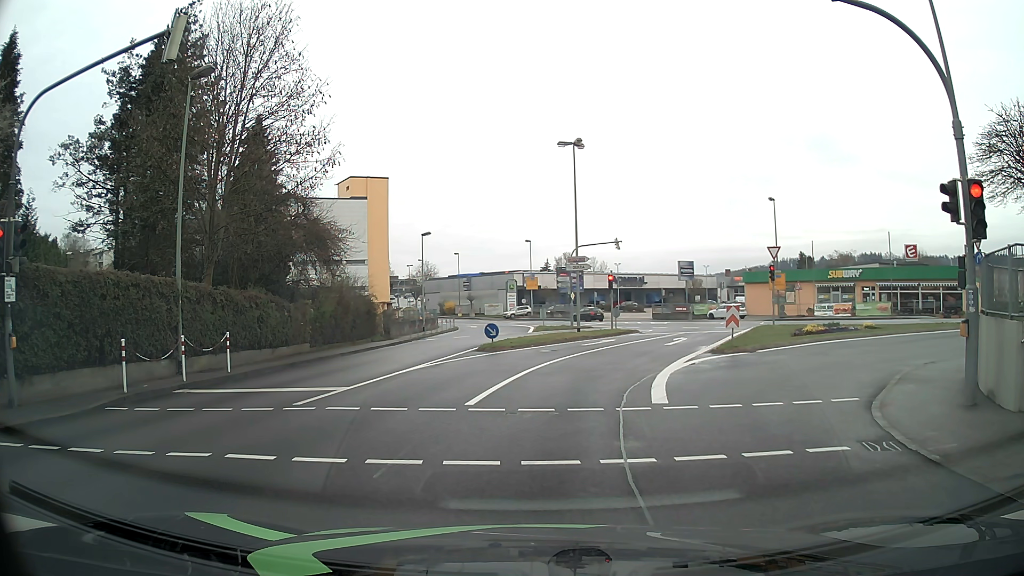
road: tertiary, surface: asphalt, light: Day
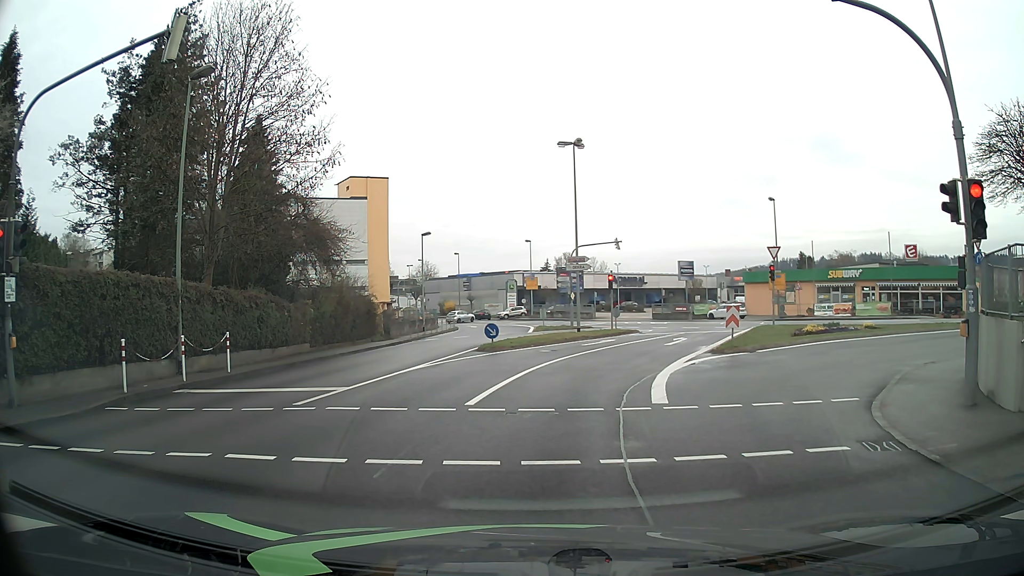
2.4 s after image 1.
(0.0, 0.0) m; 0°
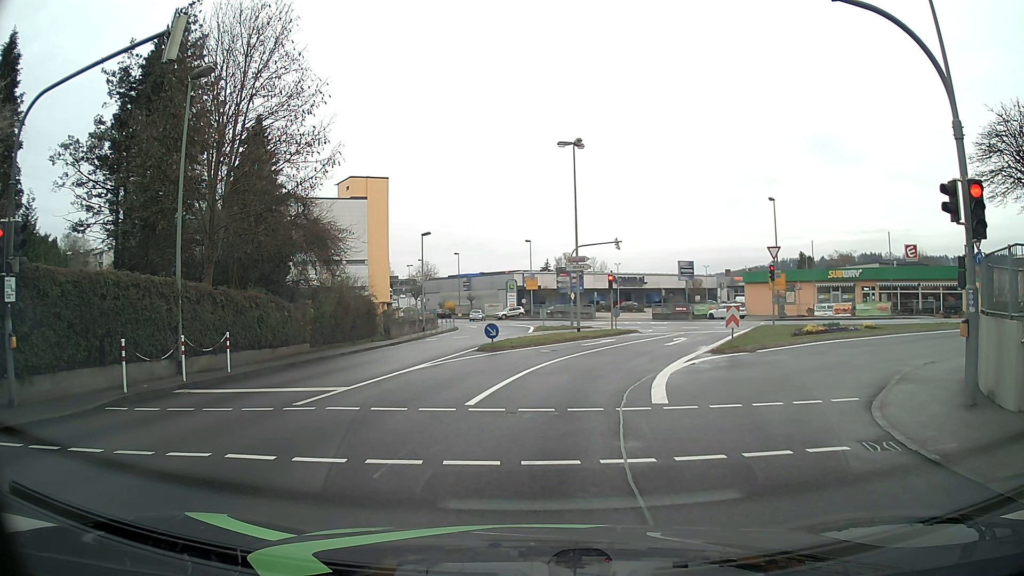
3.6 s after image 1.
(0.0, 0.0) m; 0°
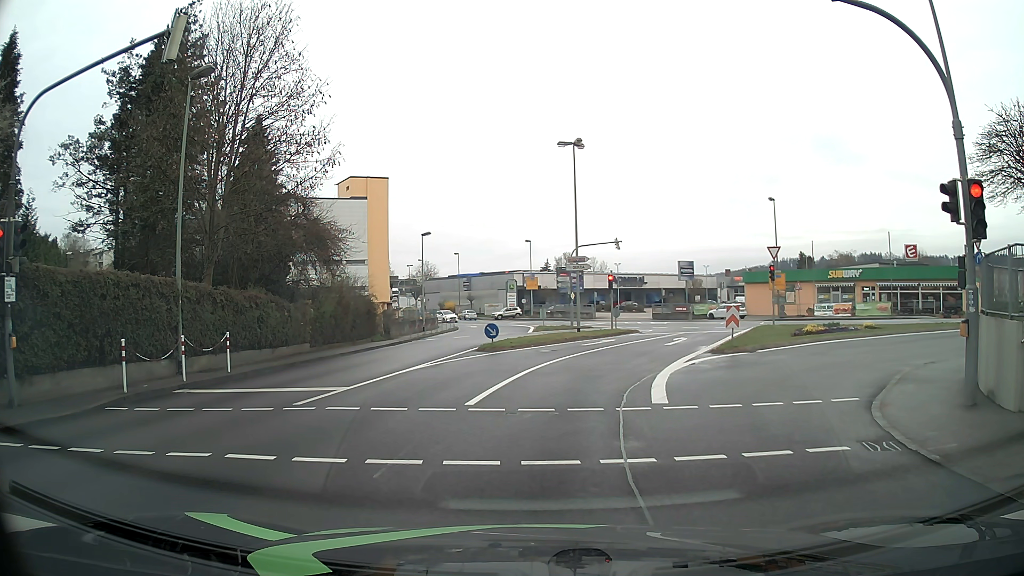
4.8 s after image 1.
(0.0, 0.0) m; 0°
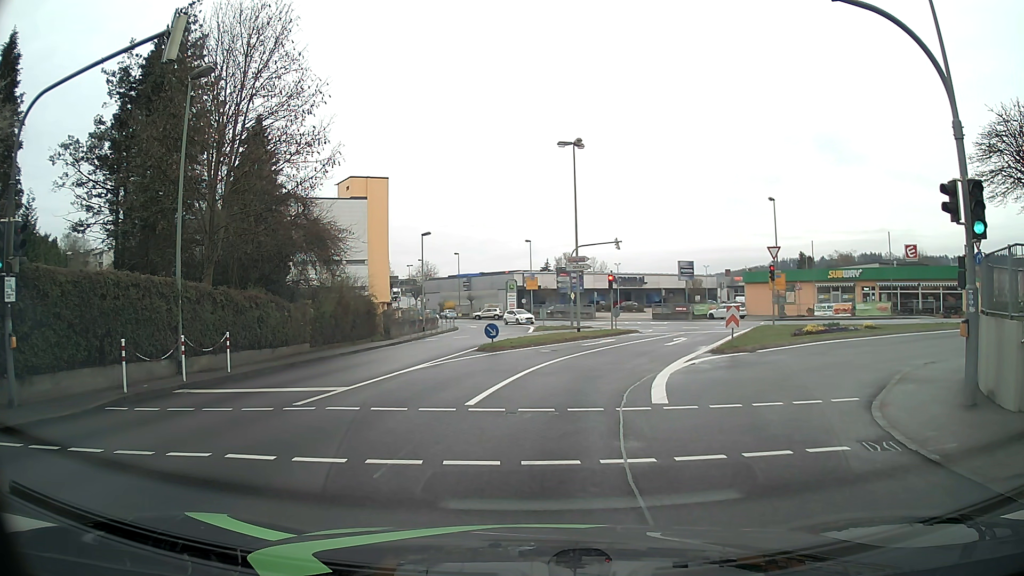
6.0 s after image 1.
(0.0, 0.0) m; 0°
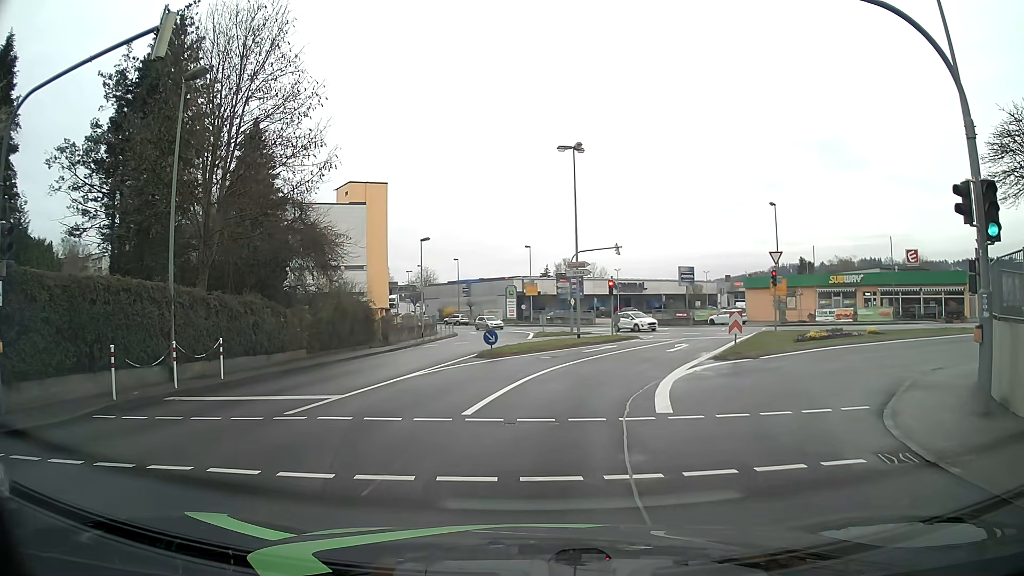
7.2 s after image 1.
(0.0, +0.5) m; 0°
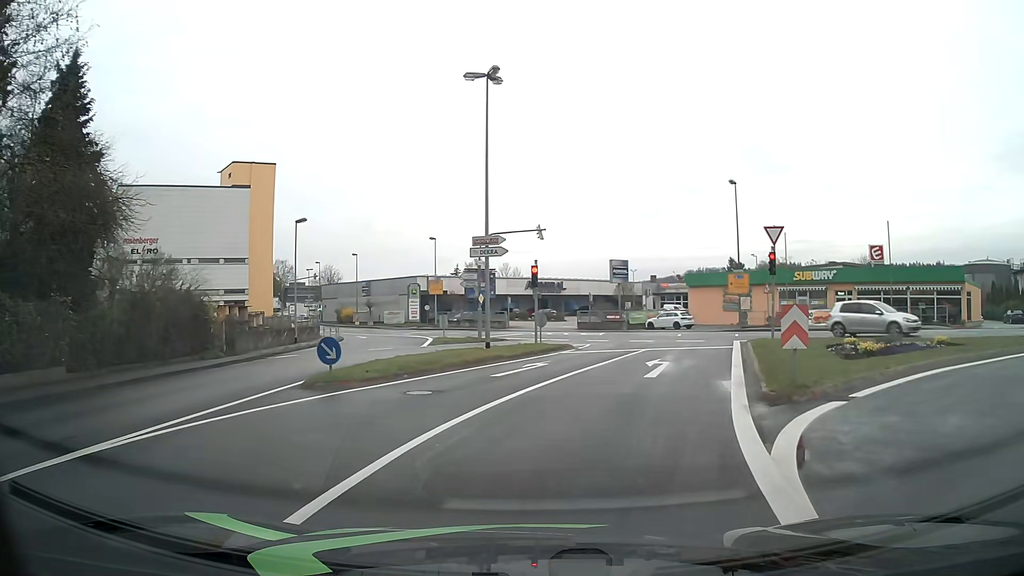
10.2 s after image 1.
(+0.5, +11.8) m; +7°
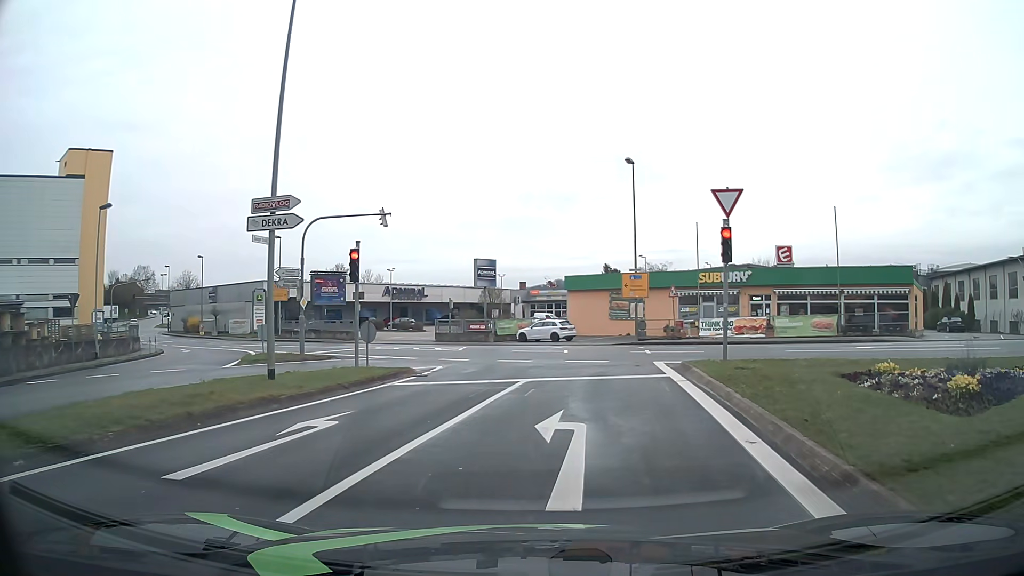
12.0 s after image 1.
(+0.9, +9.2) m; +12°
